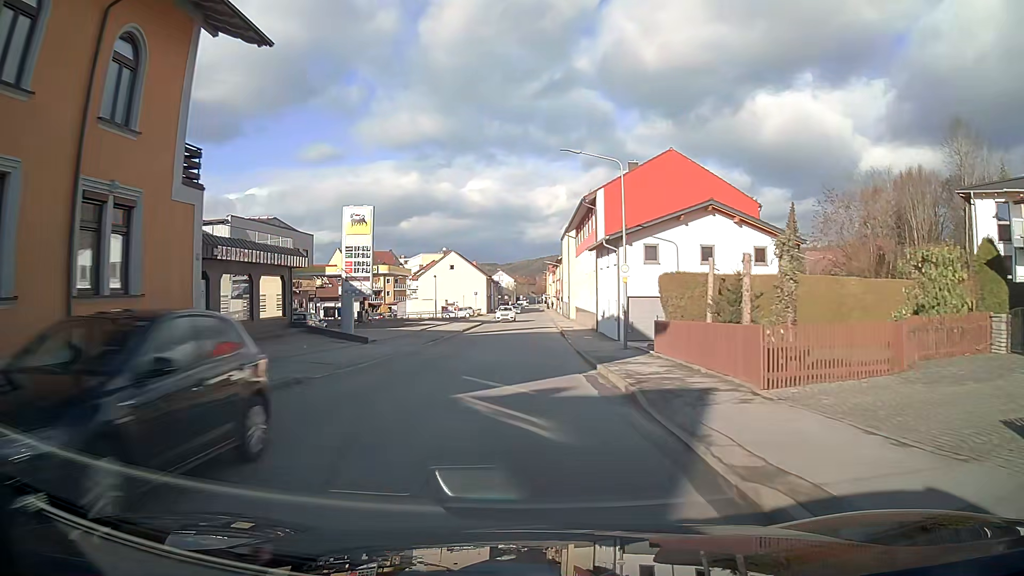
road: tertiary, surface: asphalt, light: Day
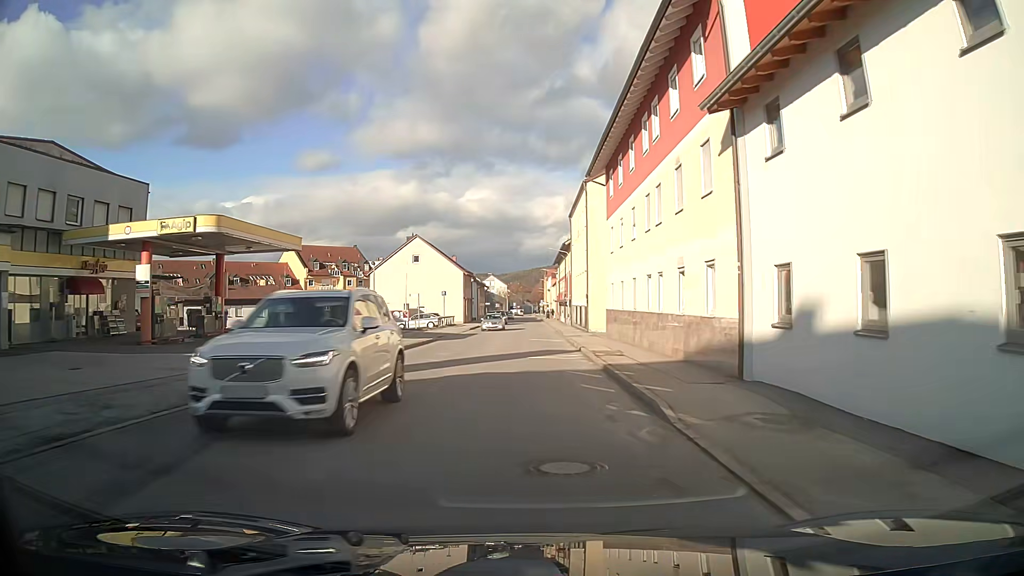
(0.0, +30.4) m; 0°
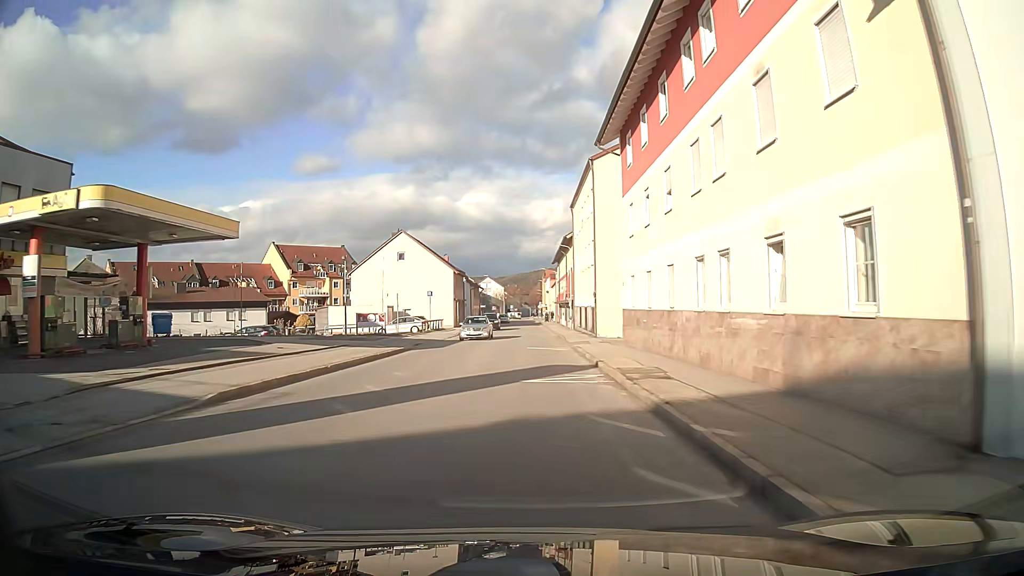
(0.0, +7.5) m; 0°
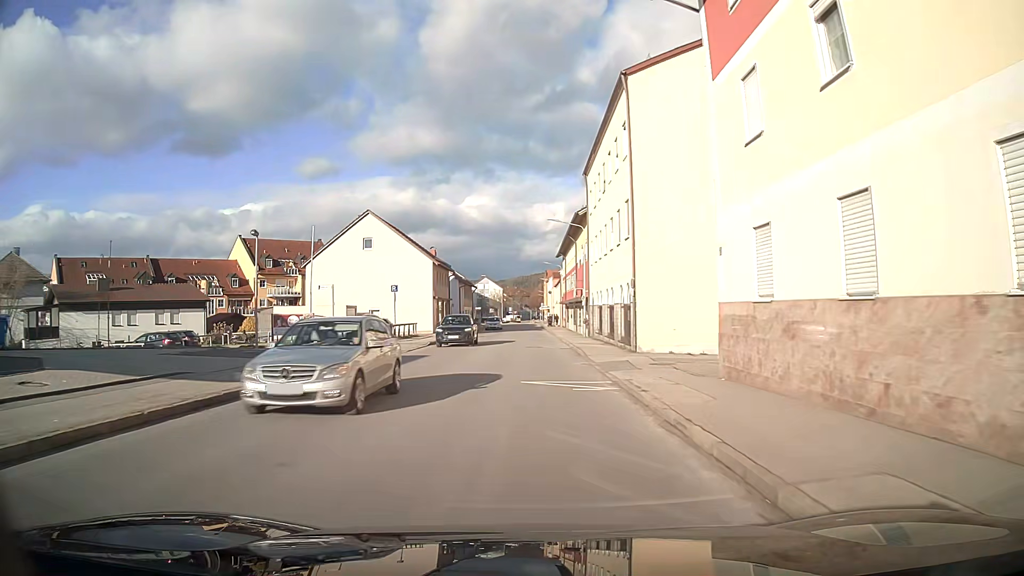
(0.0, +15.1) m; 0°
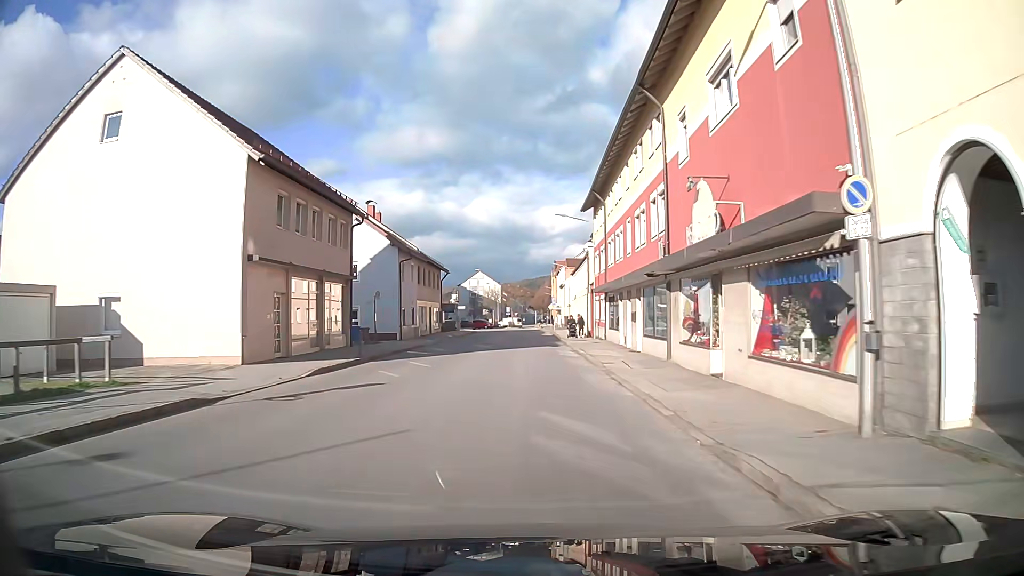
(-0.1, +37.6) m; 0°
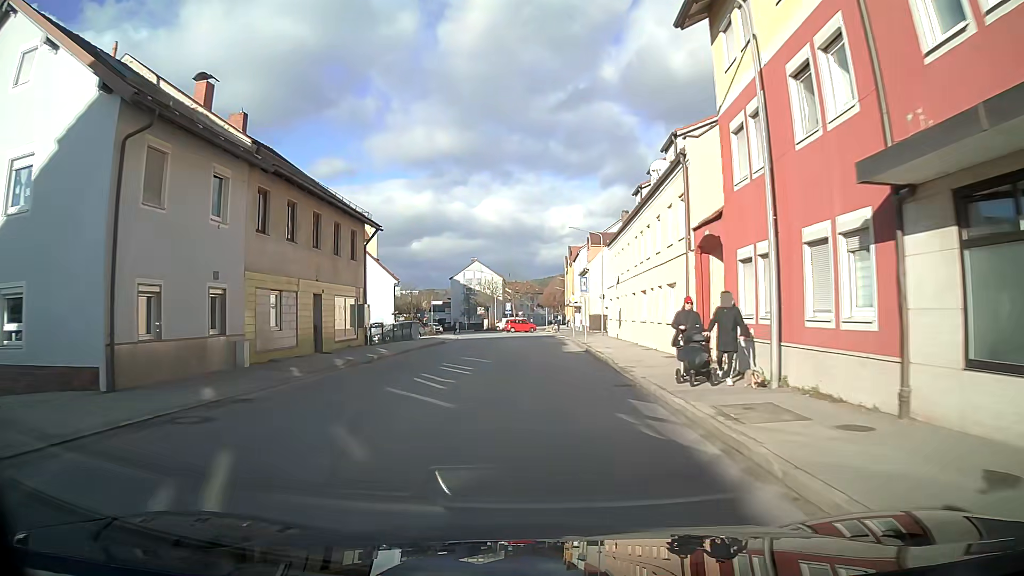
(-0.1, +30.3) m; 0°
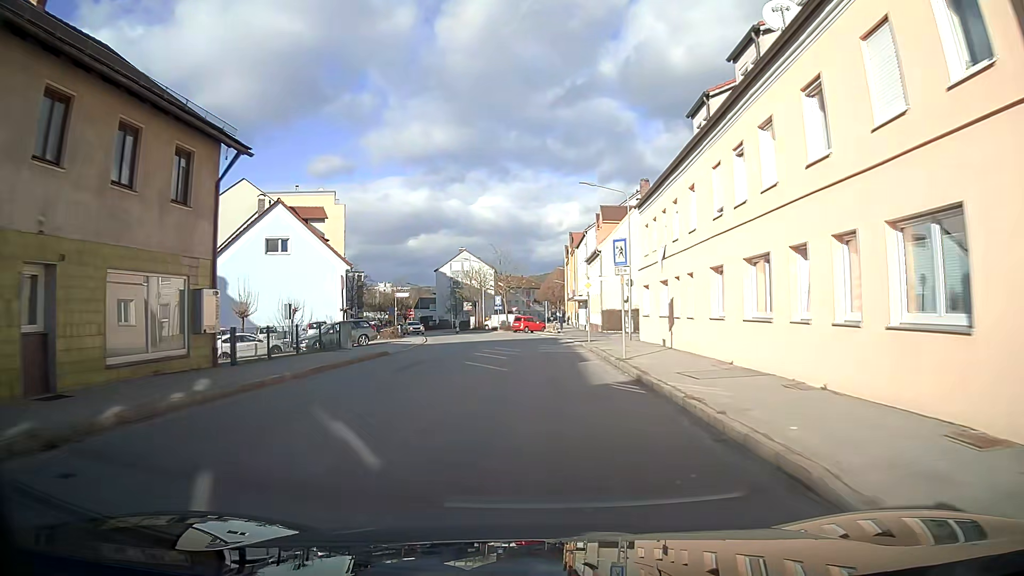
(0.0, +15.2) m; 0°
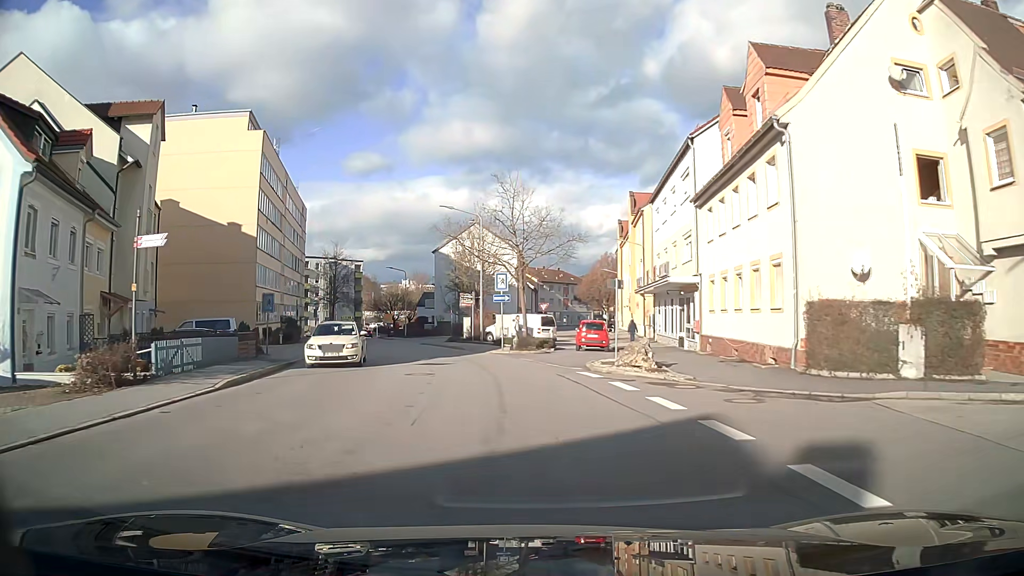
(-0.8, +34.7) m; -5°
